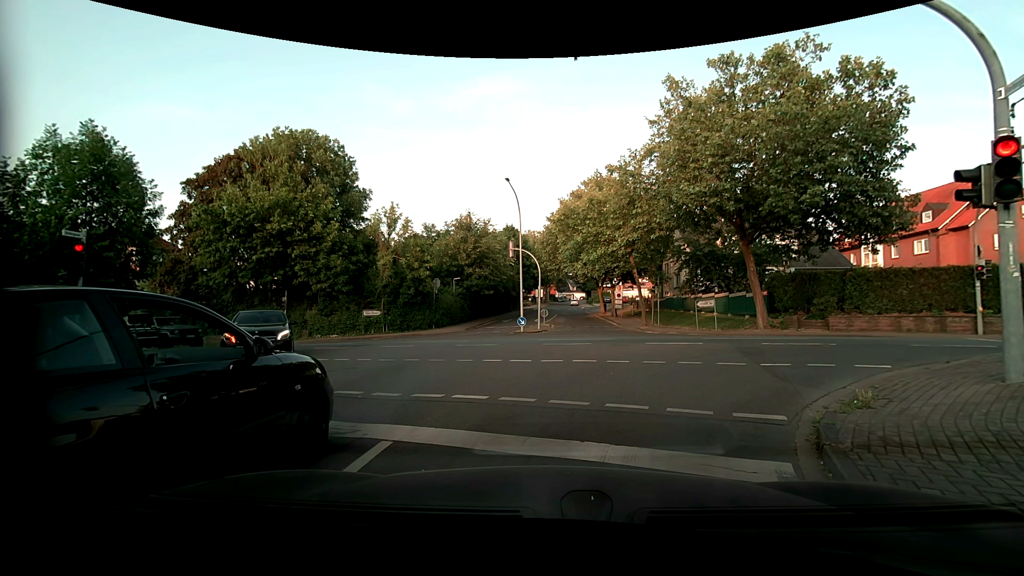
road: residential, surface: asphalt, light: Day
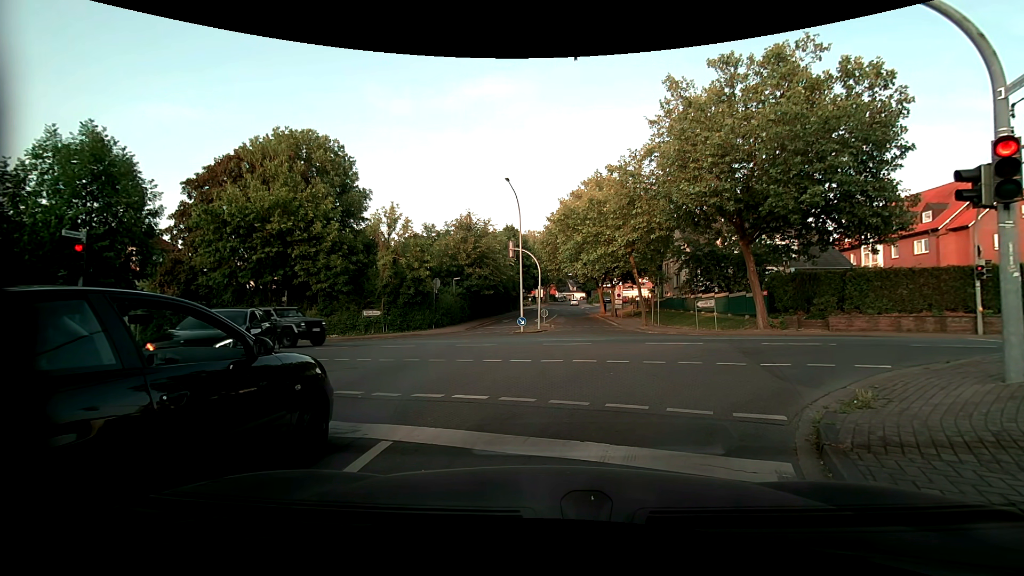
(0.0, 0.0) m; 0°
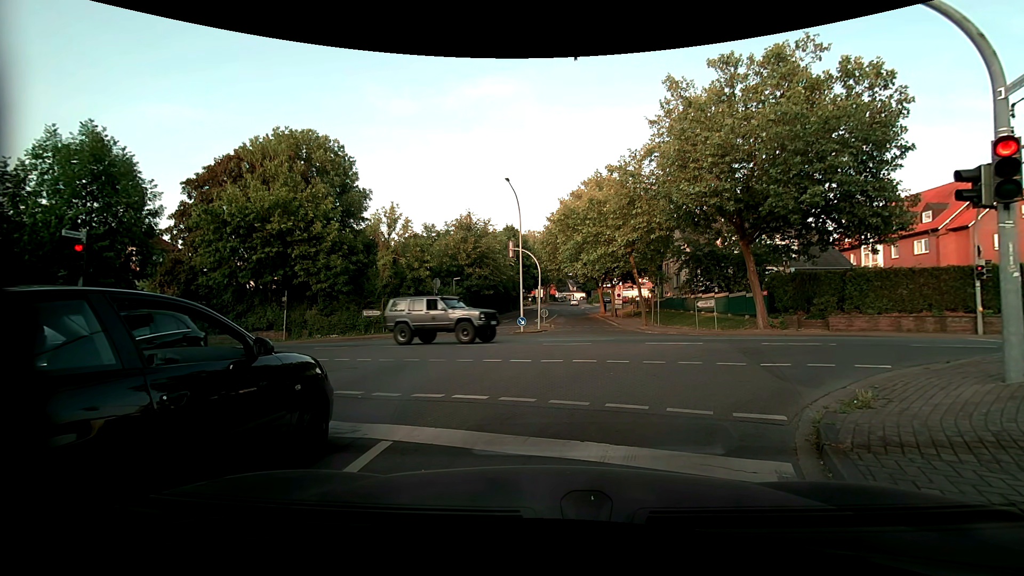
(0.0, 0.0) m; 0°
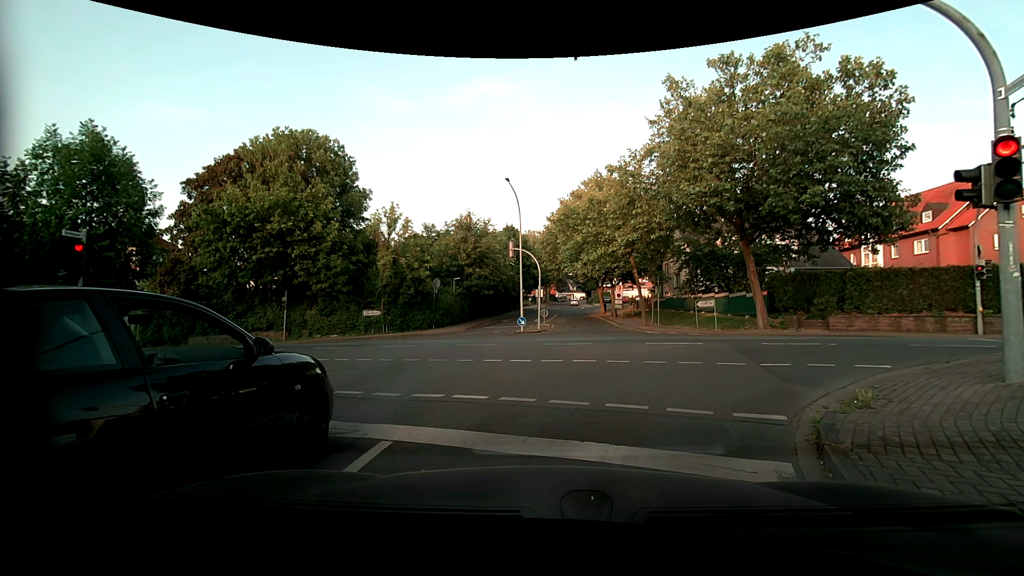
(0.0, 0.0) m; 0°
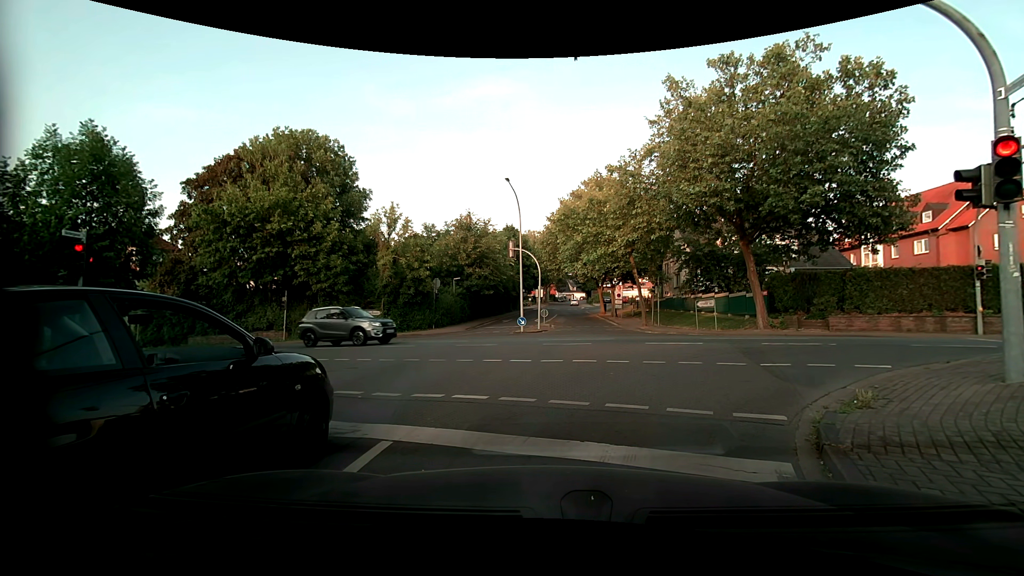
(0.0, 0.0) m; 0°
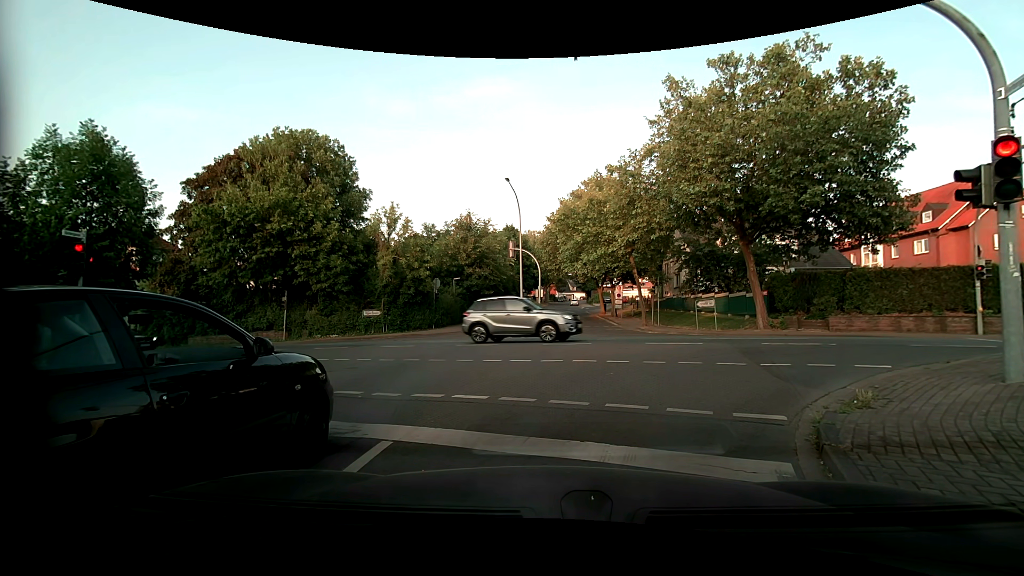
(0.0, 0.0) m; 0°
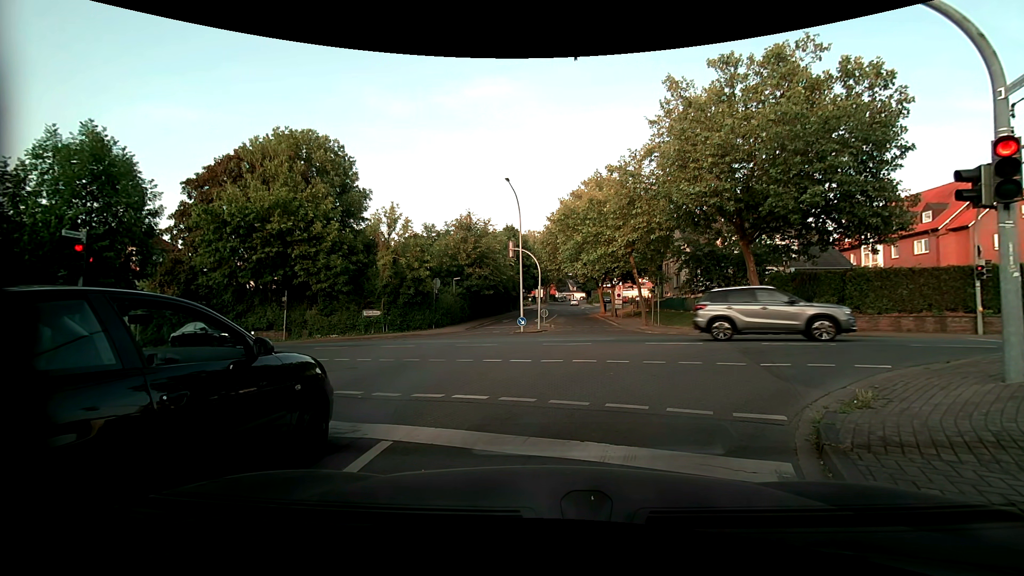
(0.0, 0.0) m; 0°
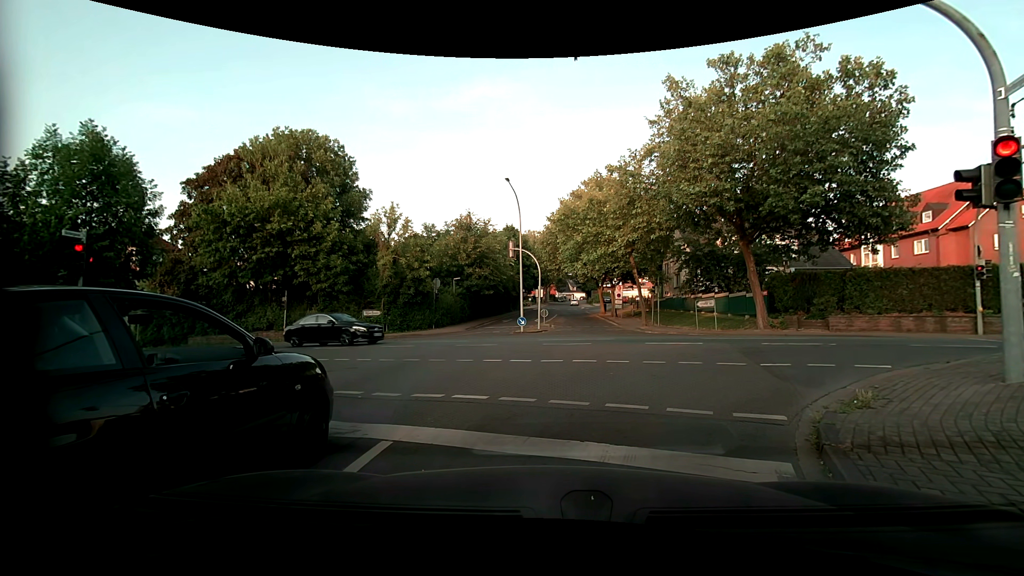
(0.0, 0.0) m; 0°
